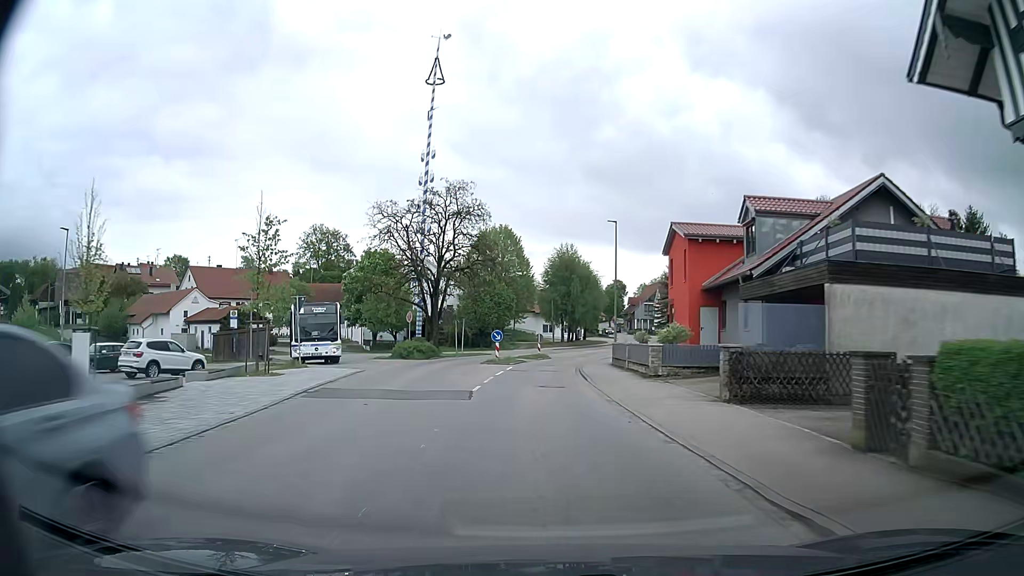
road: secondary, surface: asphalt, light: Day
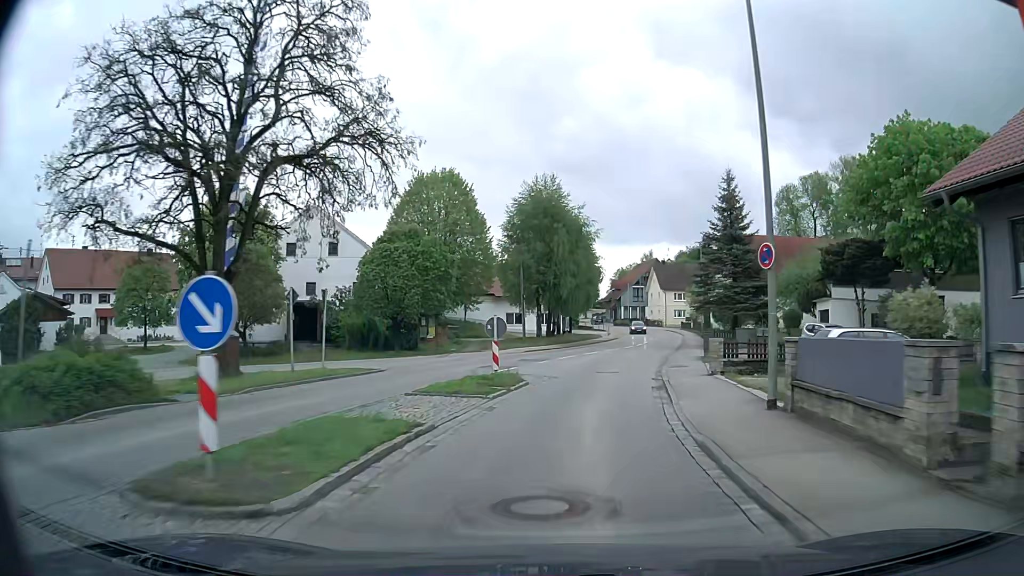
(-0.5, +31.0) m; +2°
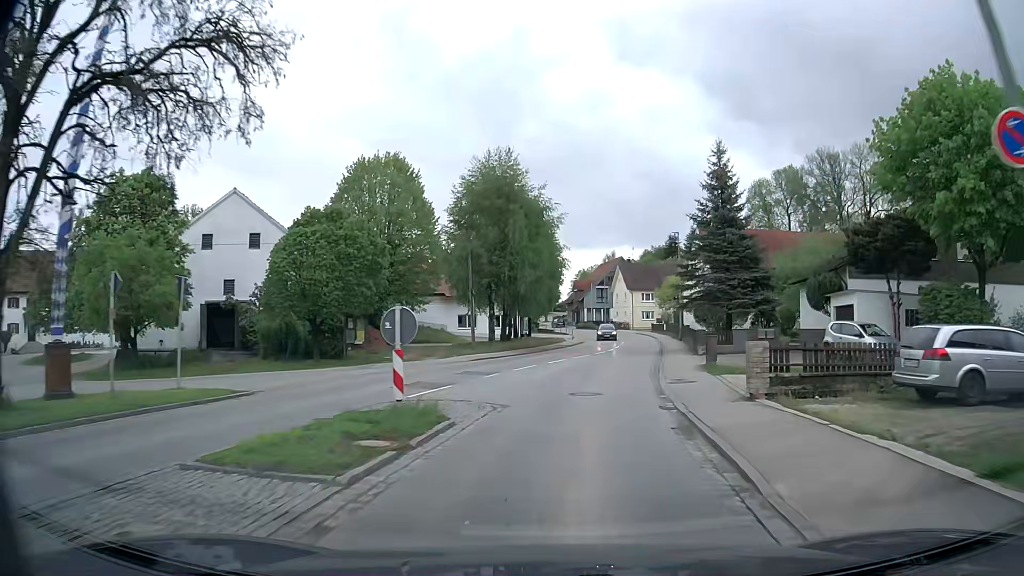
(+0.2, +7.8) m; +4°
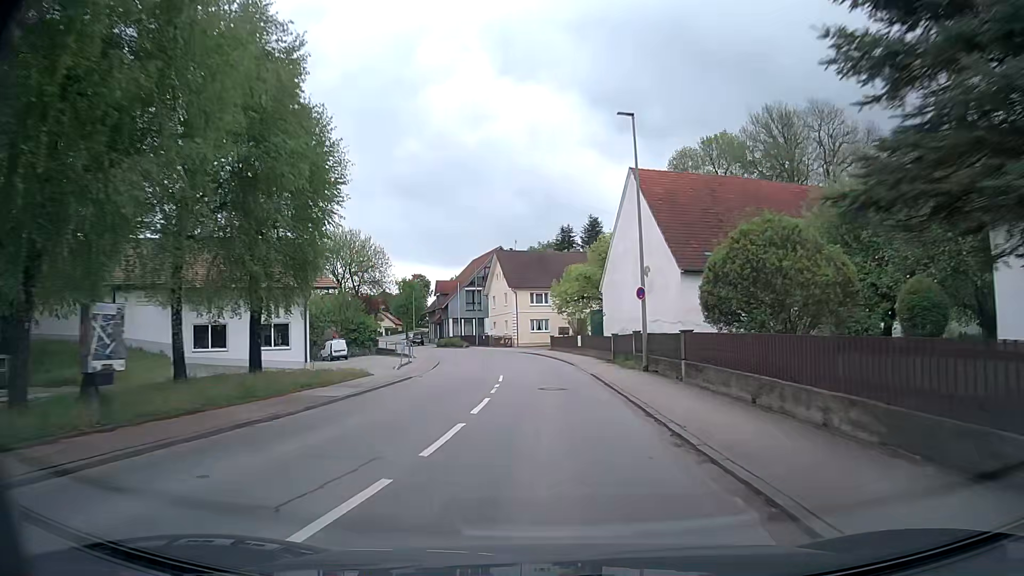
(+3.4, +32.5) m; +10°
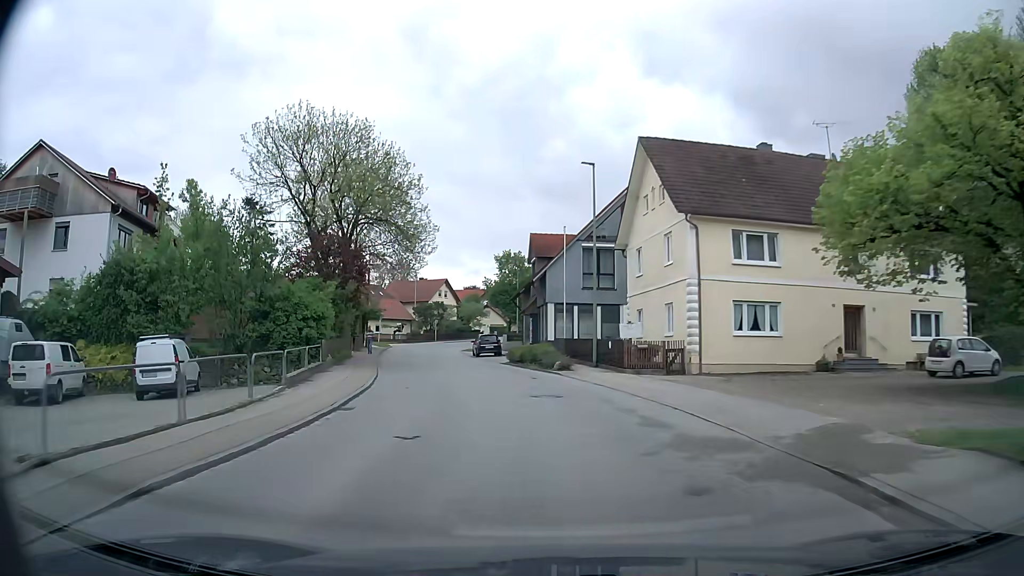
(-2.2, +42.6) m; -11°
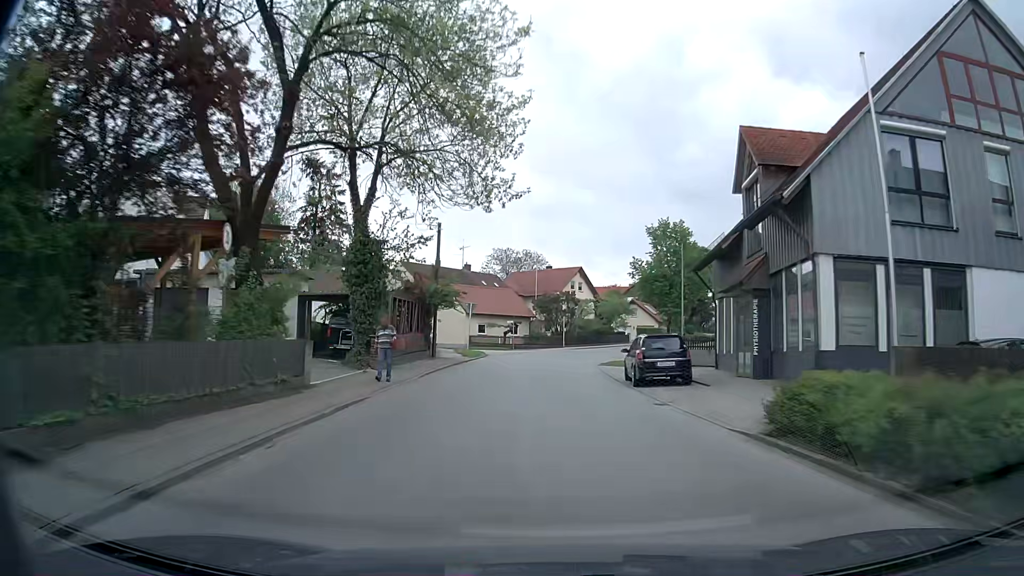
(-3.0, +24.8) m; -12°
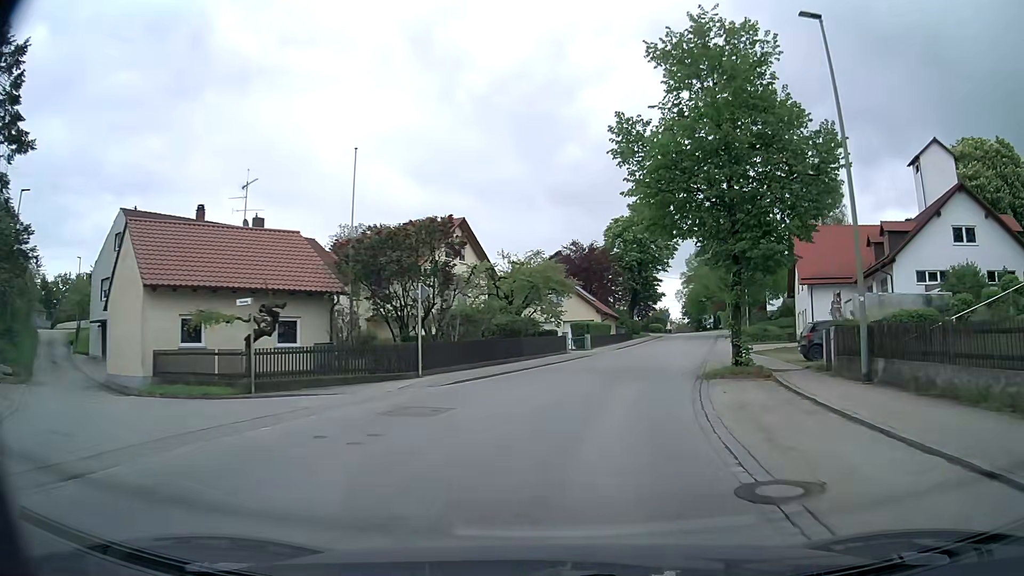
(+1.0, +40.2) m; +8°
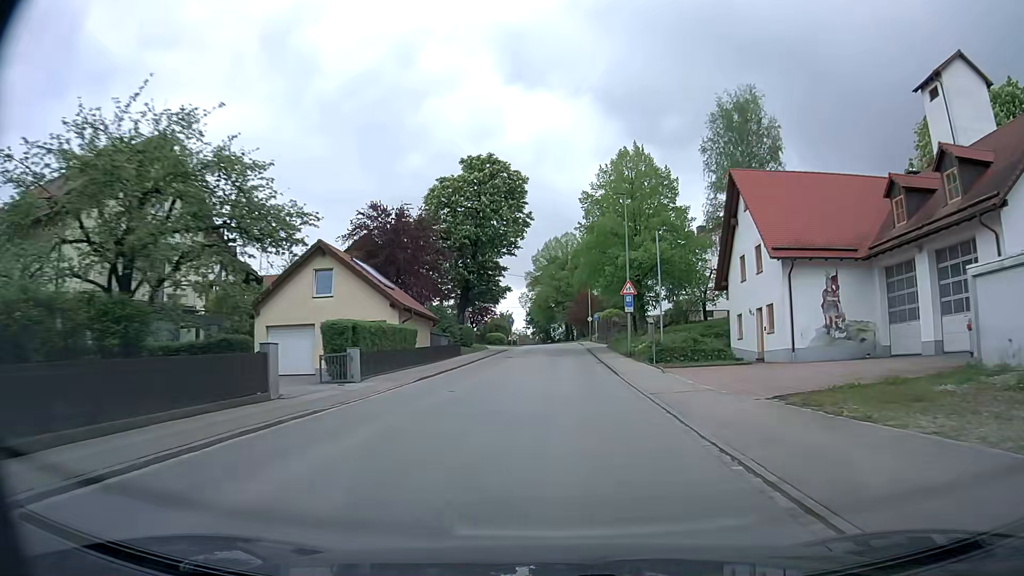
(+3.3, +23.8) m; +14°
(0, +10) (+1, +20) (+1, +30) (+1, +40) (+2, +50) (+2, +60) (+2, +70) (+2, +80) (+2, +90) (0, +100) m
